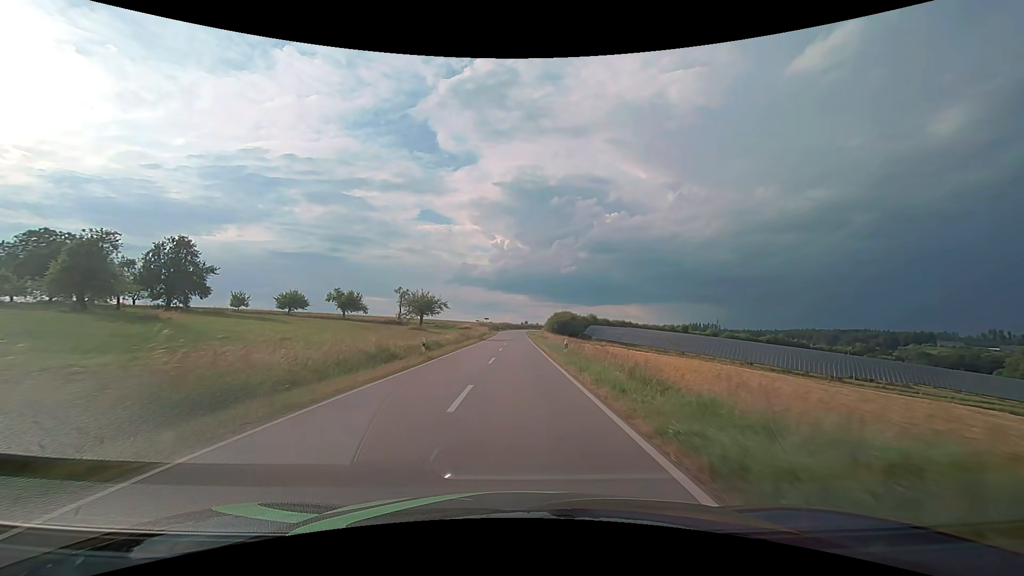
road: tertiary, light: Day
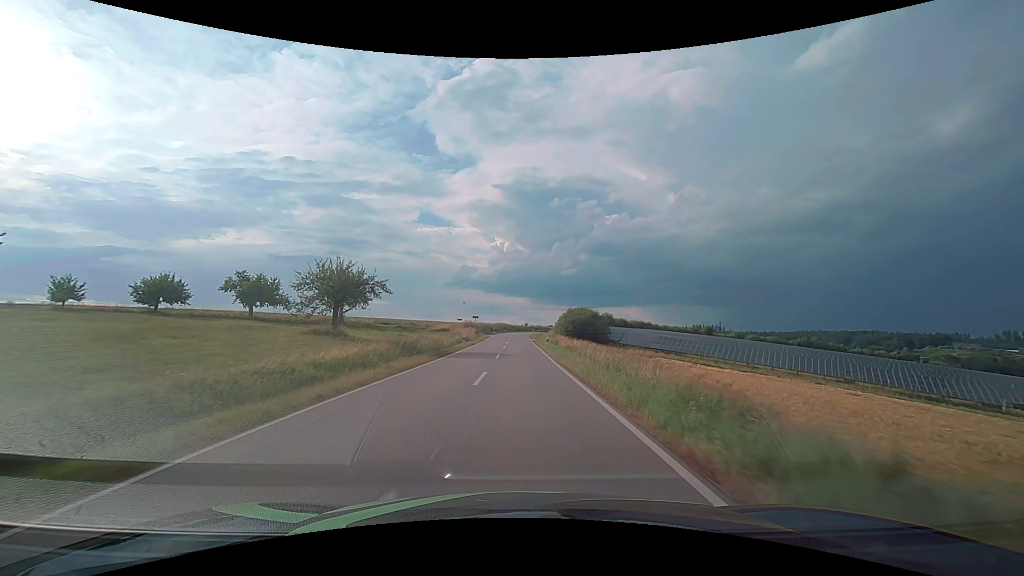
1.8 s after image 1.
(-0.1, +32.2) m; 0°
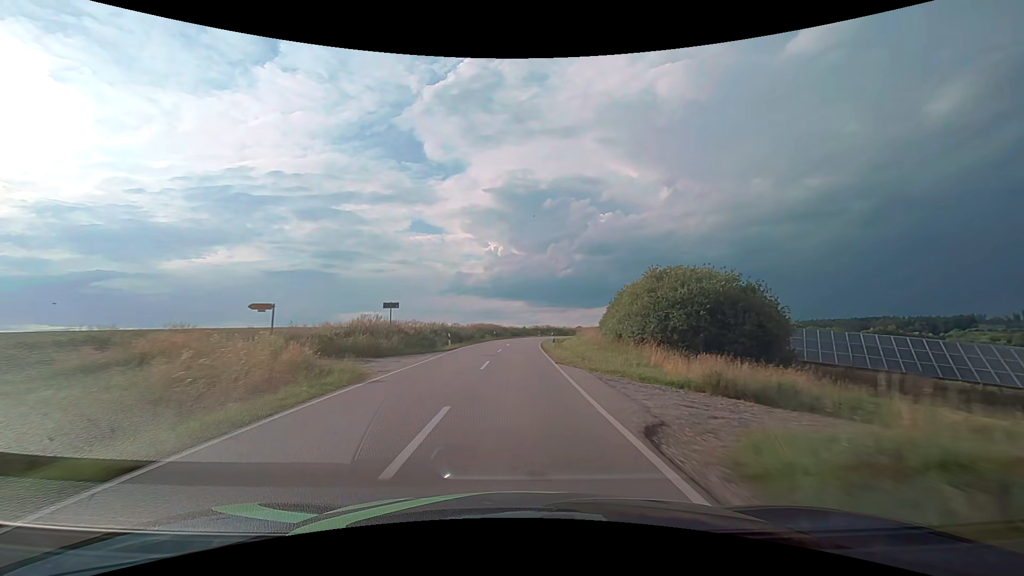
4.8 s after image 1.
(+0.3, +55.9) m; 0°
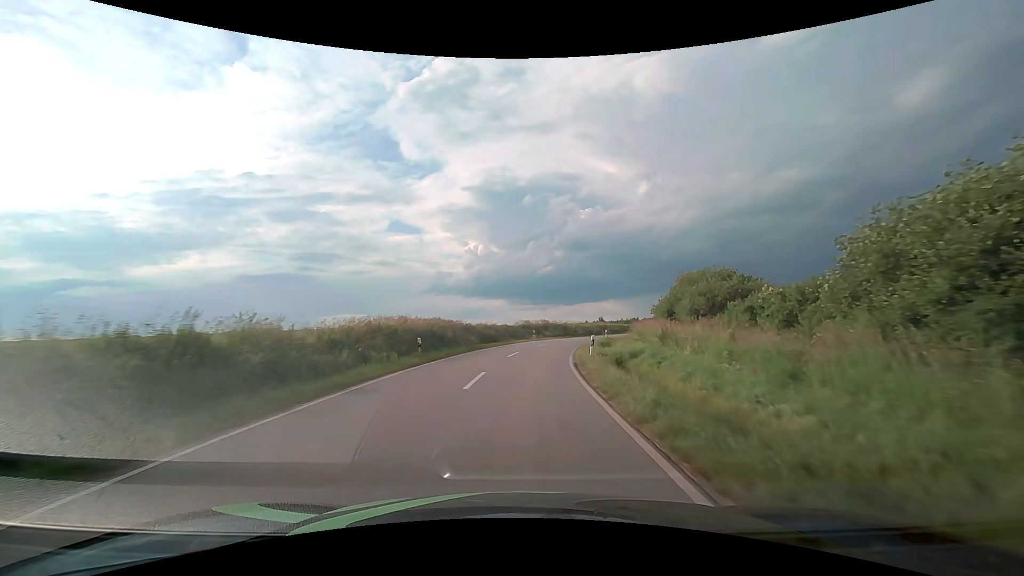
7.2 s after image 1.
(+0.3, +41.8) m; +2°
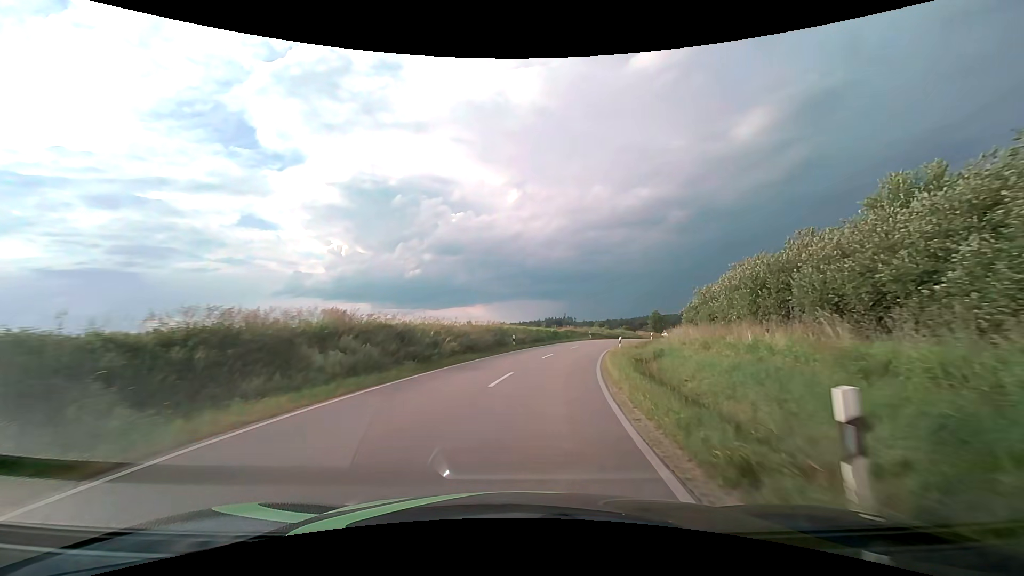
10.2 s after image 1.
(+5.0, +45.7) m; +15°
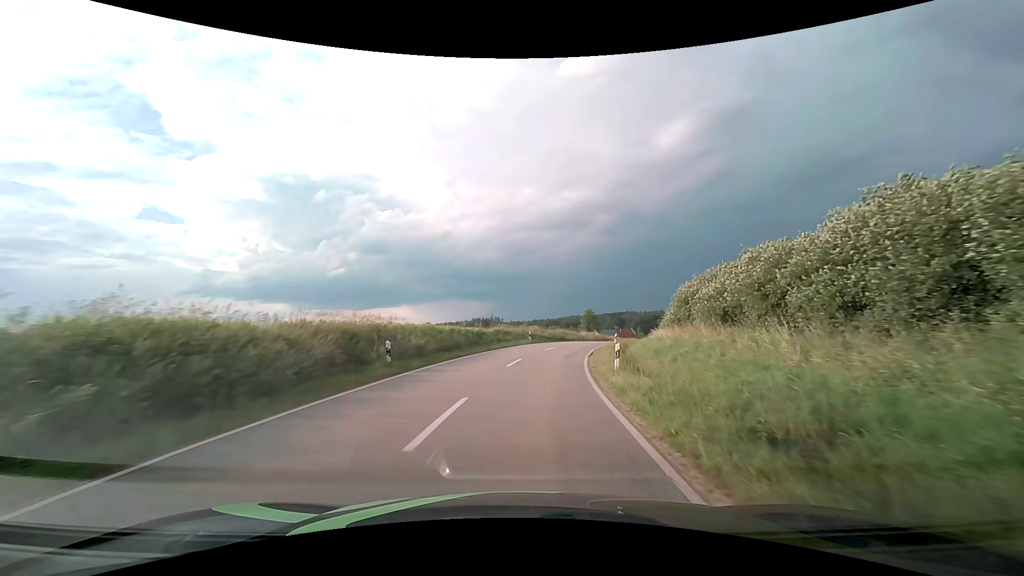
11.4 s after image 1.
(+1.3, +18.3) m; +8°
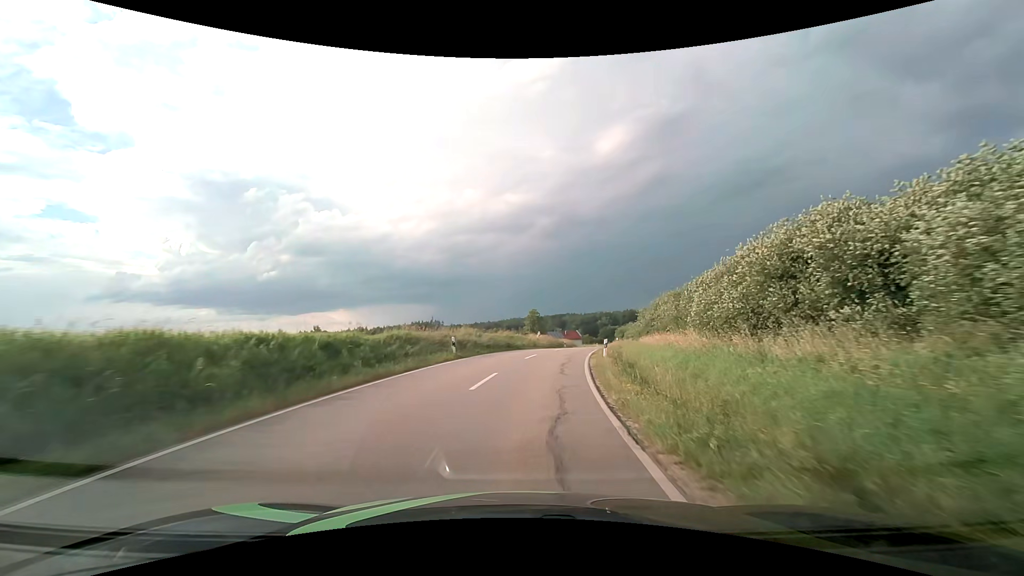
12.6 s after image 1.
(+1.1, +18.5) m; +7°
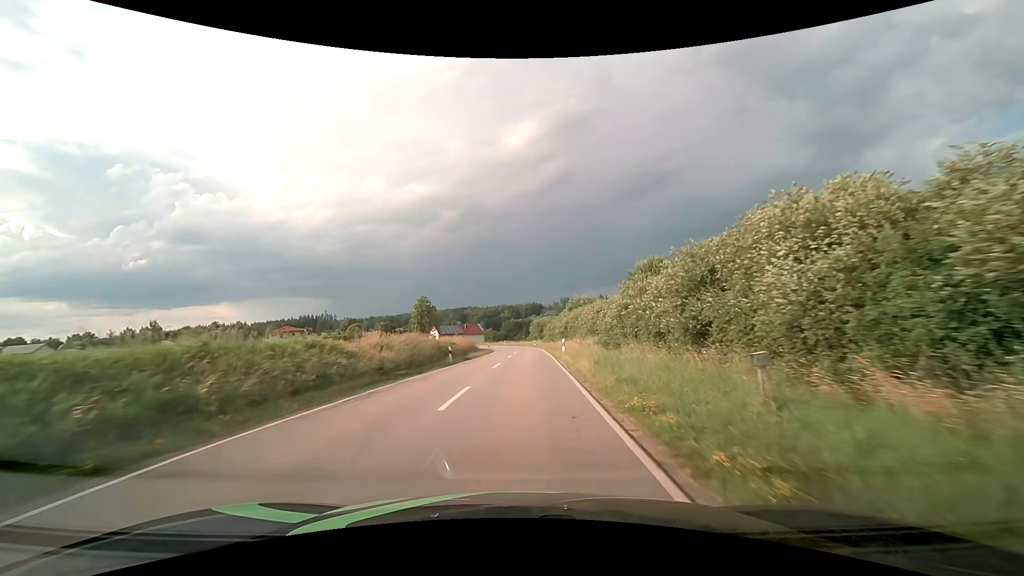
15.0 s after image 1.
(+4.3, +37.5) m; +11°
(0, +10) (0, +20) (+1, +30) (+1, +40) (+1, +50) (+1, +60) (+1, +70) (0, +80) (-1, +90) (-3, +100) m
